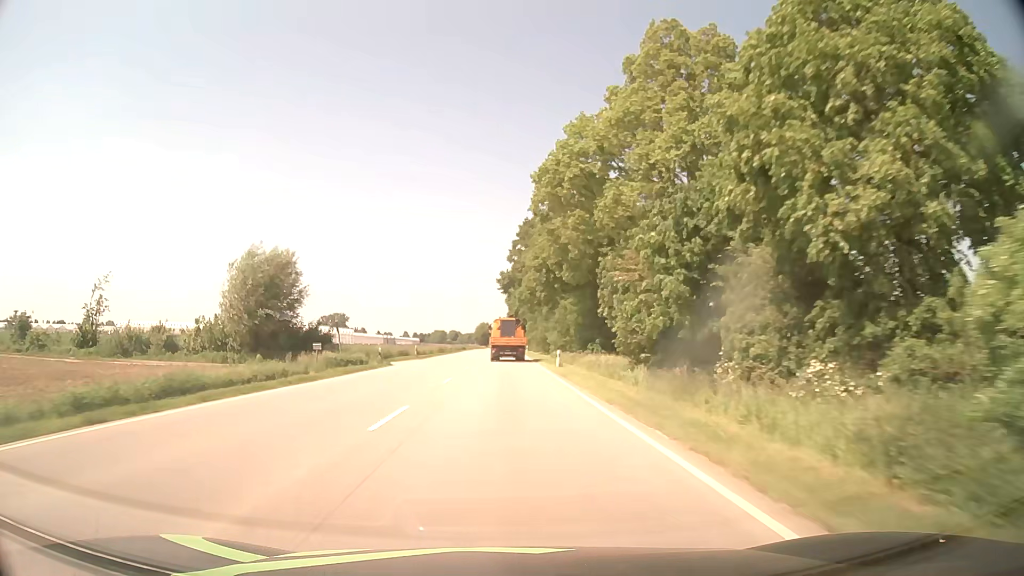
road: primary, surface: asphalt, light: Day
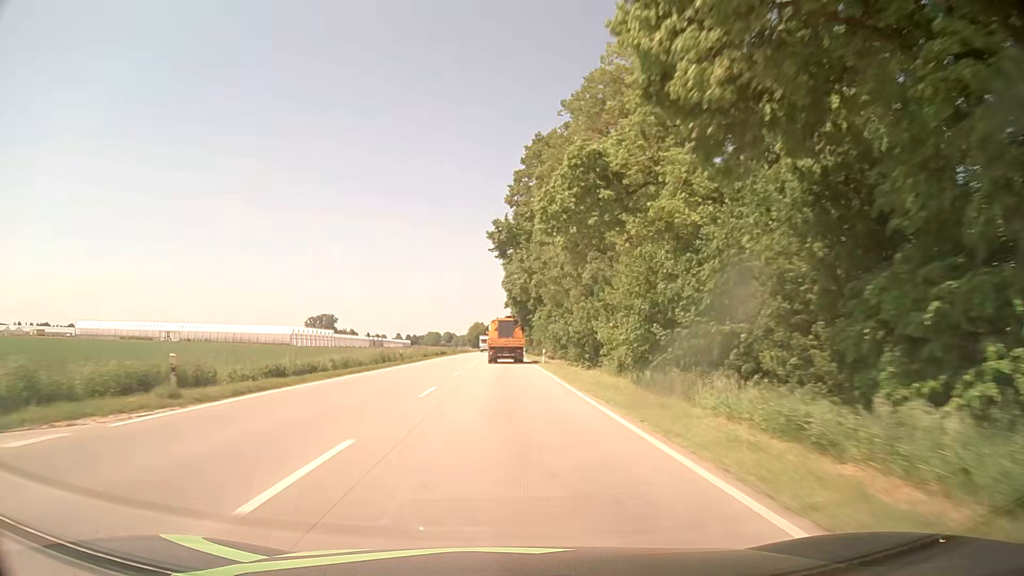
(-0.1, +41.0) m; 0°
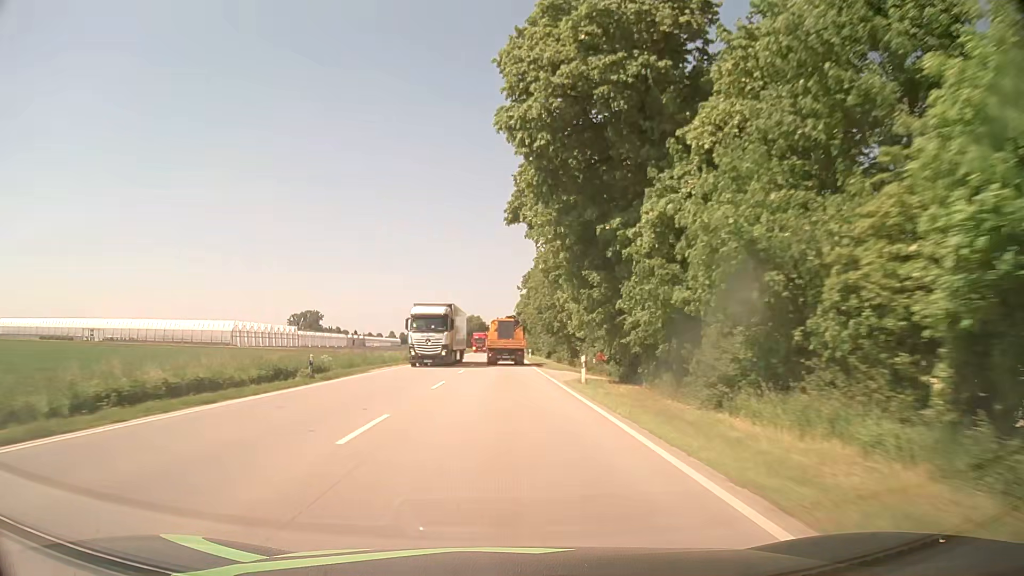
(-0.2, +67.7) m; 0°
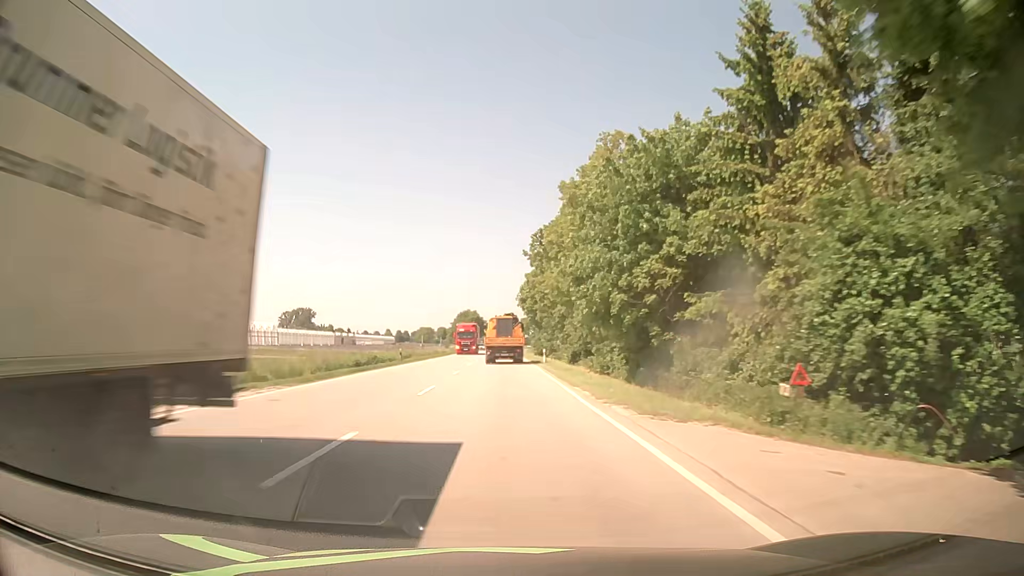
(-0.1, +27.0) m; 0°
